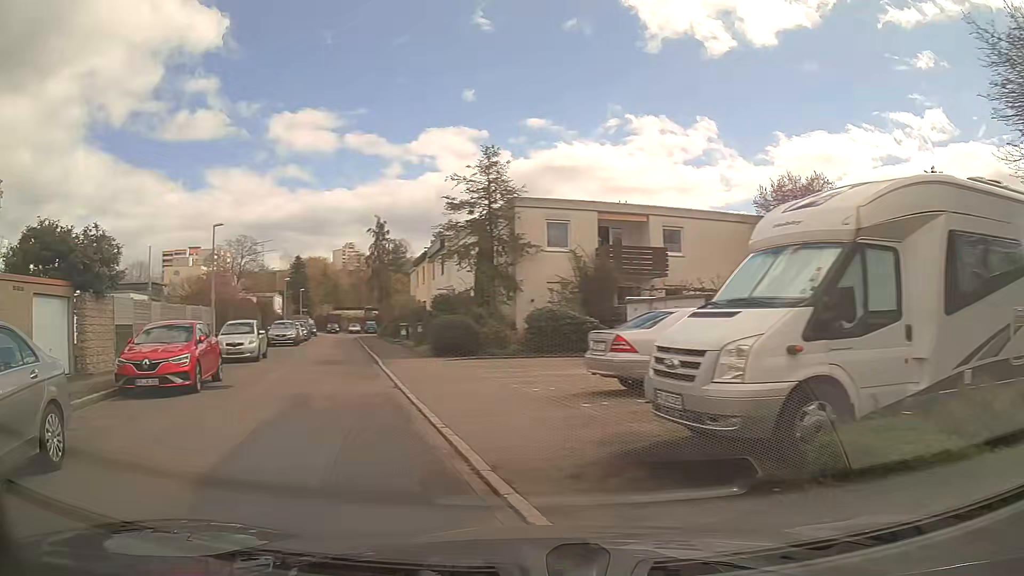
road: residential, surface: asphalt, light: Day
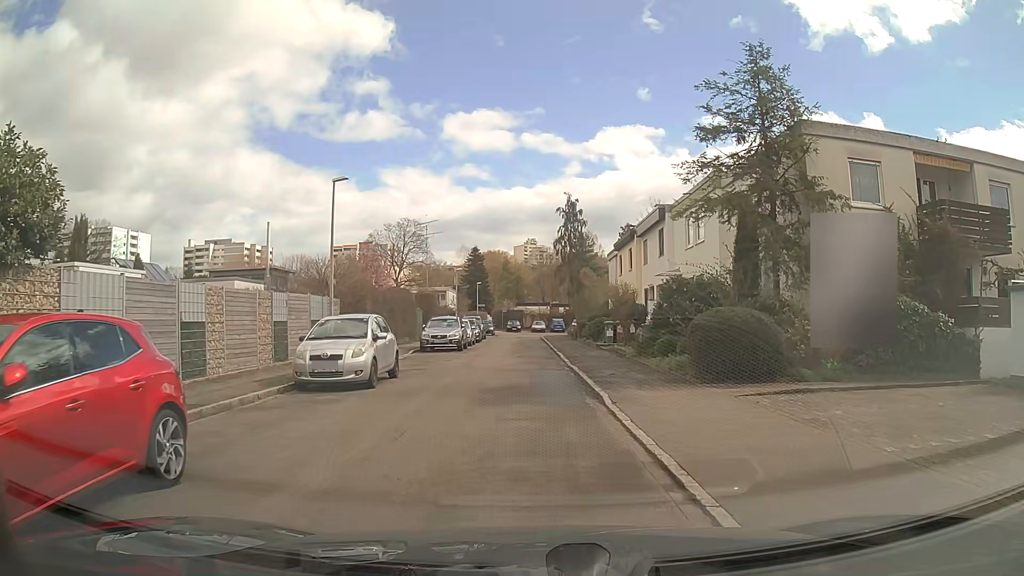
(-2.4, +10.9) m; -13°
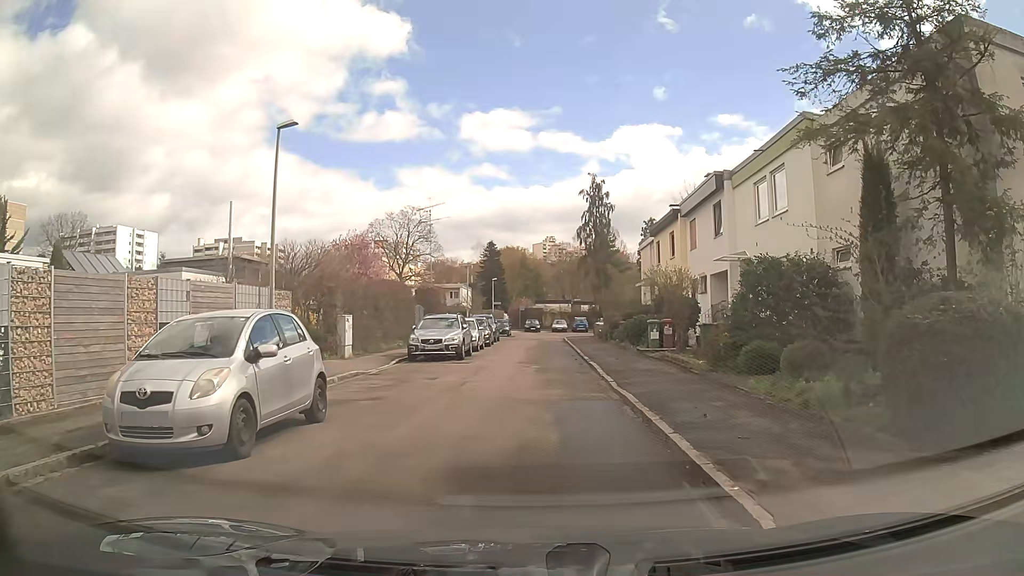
(-0.2, +7.1) m; -1°
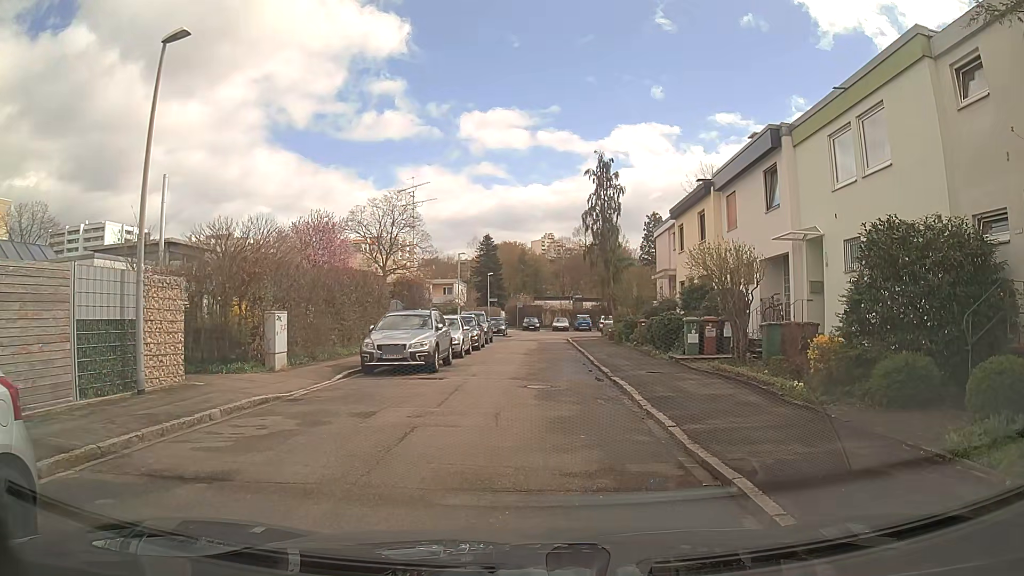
(-0.1, +5.8) m; 0°
